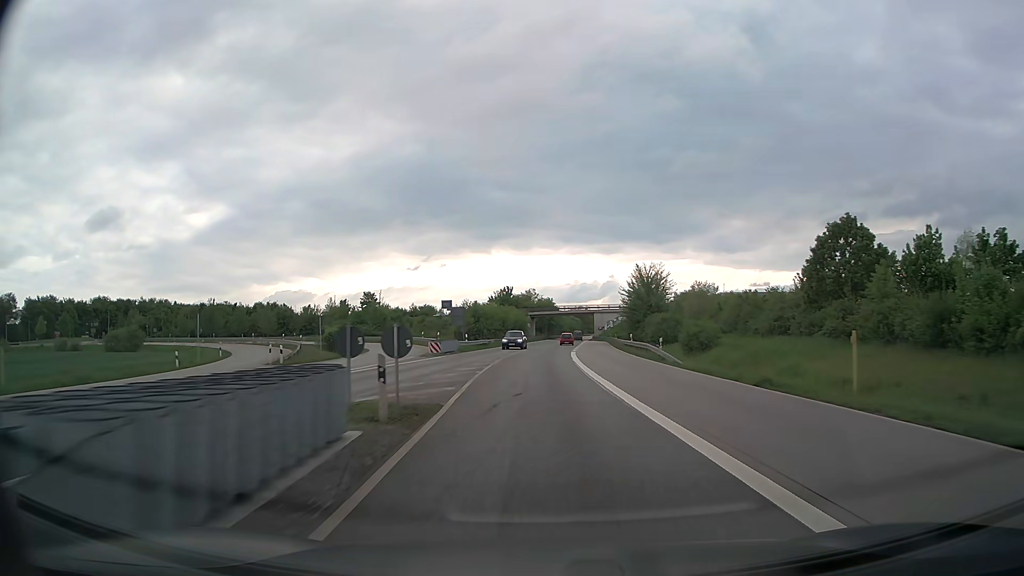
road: trunk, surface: asphalt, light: Day
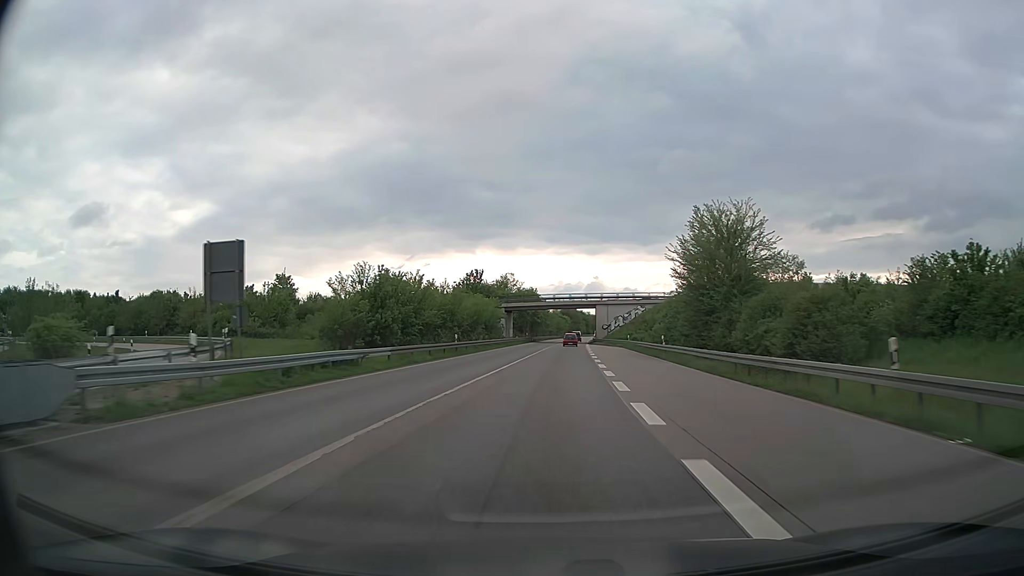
(+0.3, +42.9) m; +1°
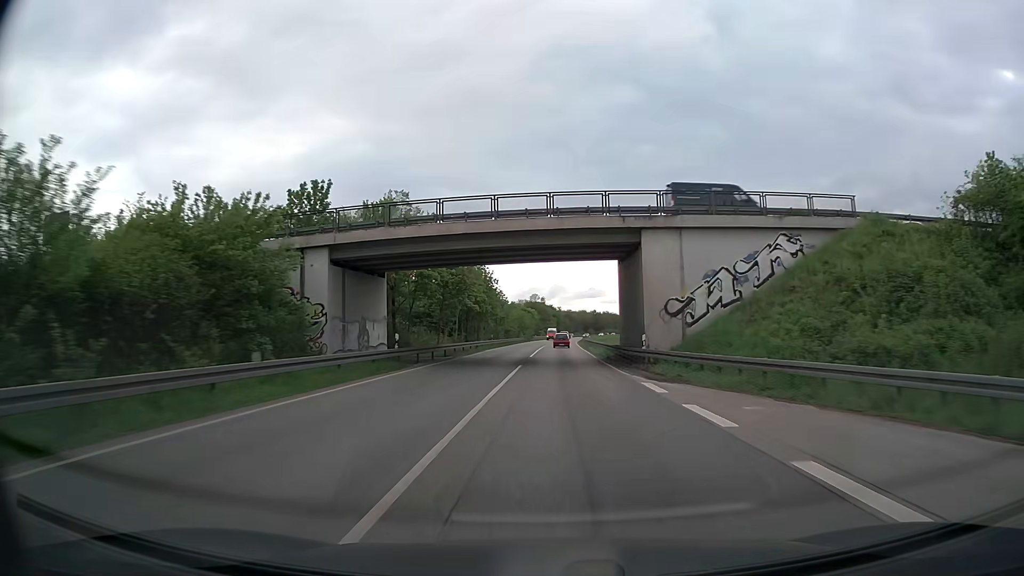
(+2.1, +72.0) m; +3°
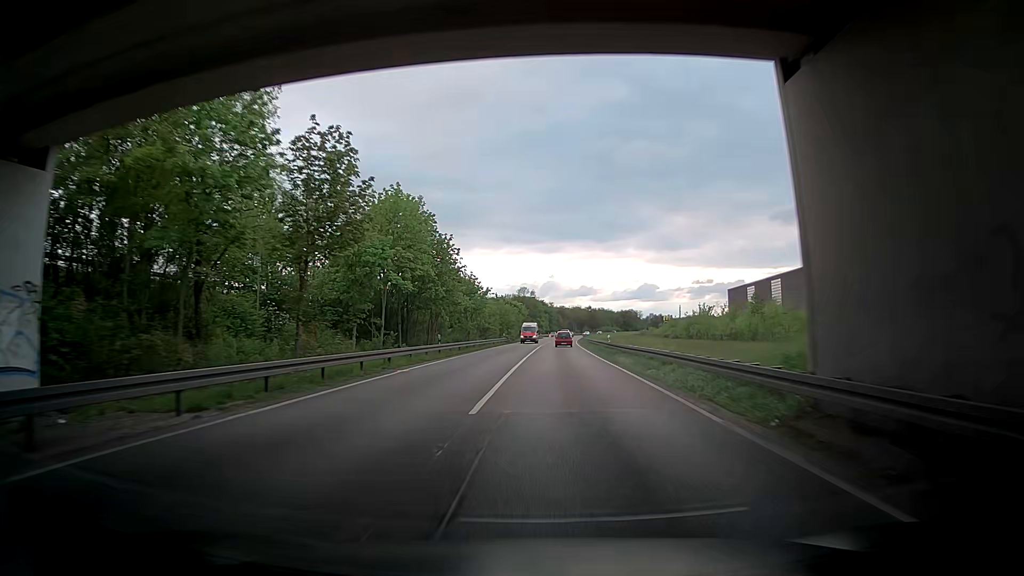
(+0.3, +29.4) m; +1°
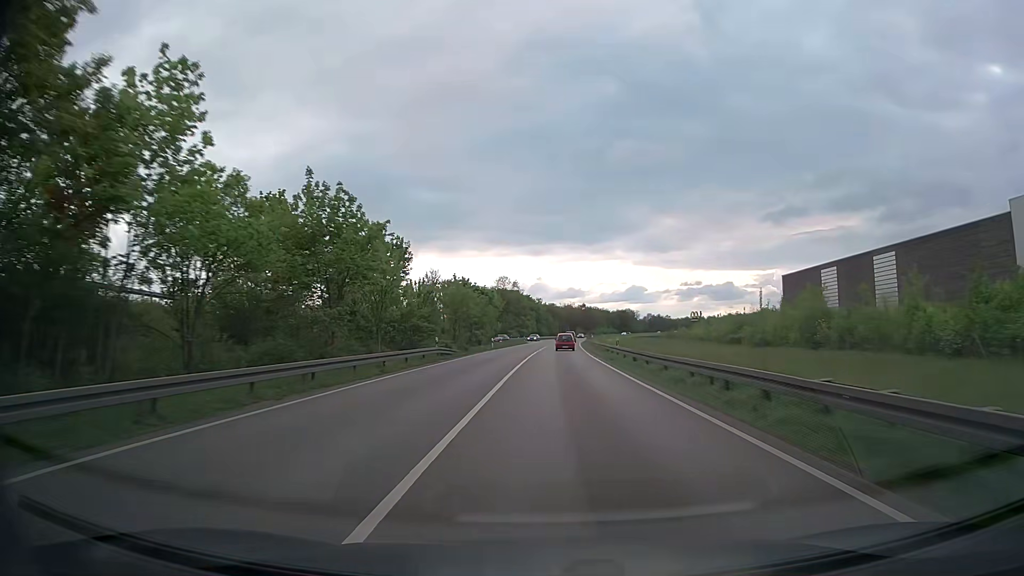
(+0.5, +44.8) m; +1°
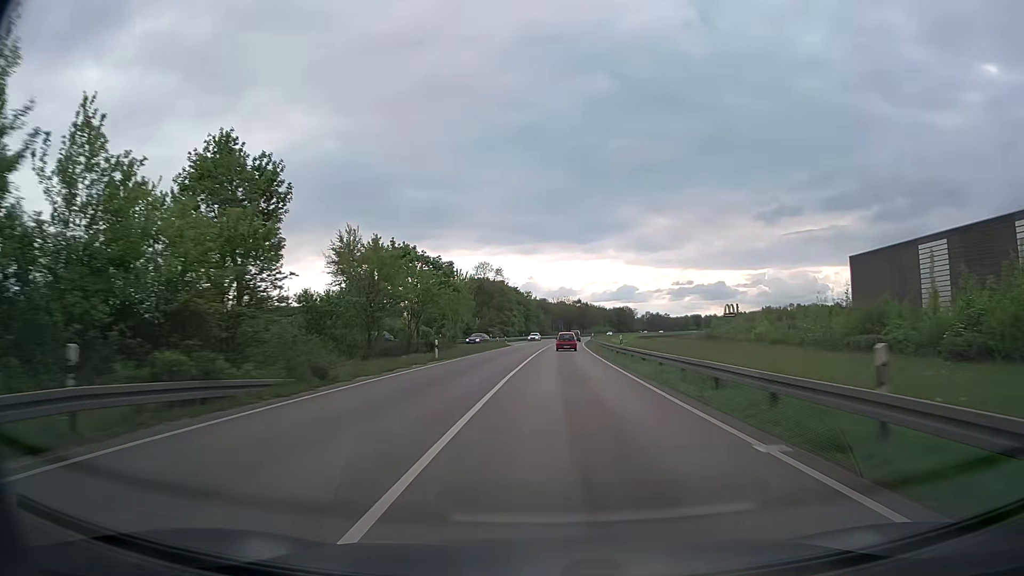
(+0.2, +30.3) m; +1°
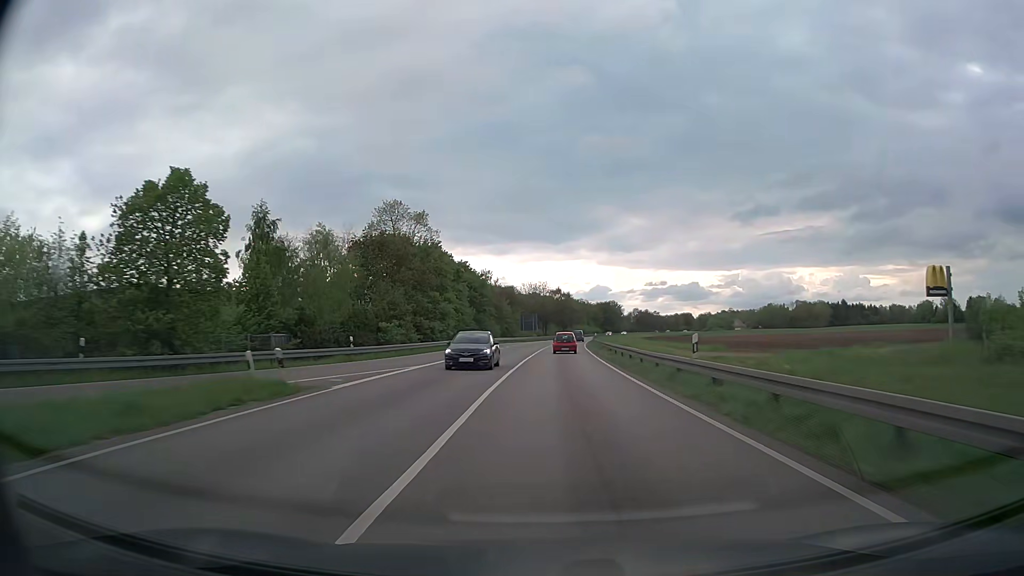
(+1.3, +60.8) m; +2°
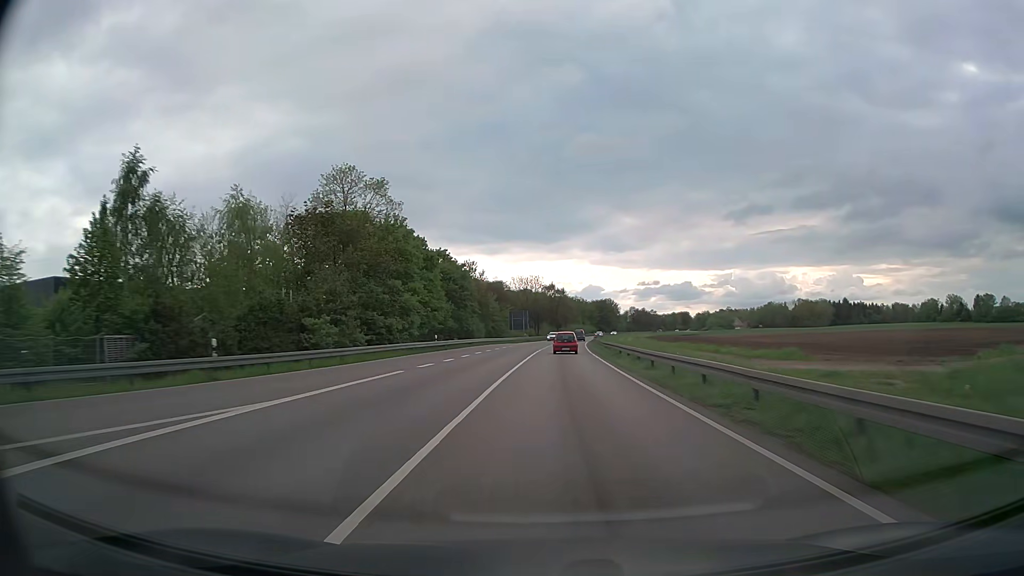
(+0.1, +15.2) m; +1°
